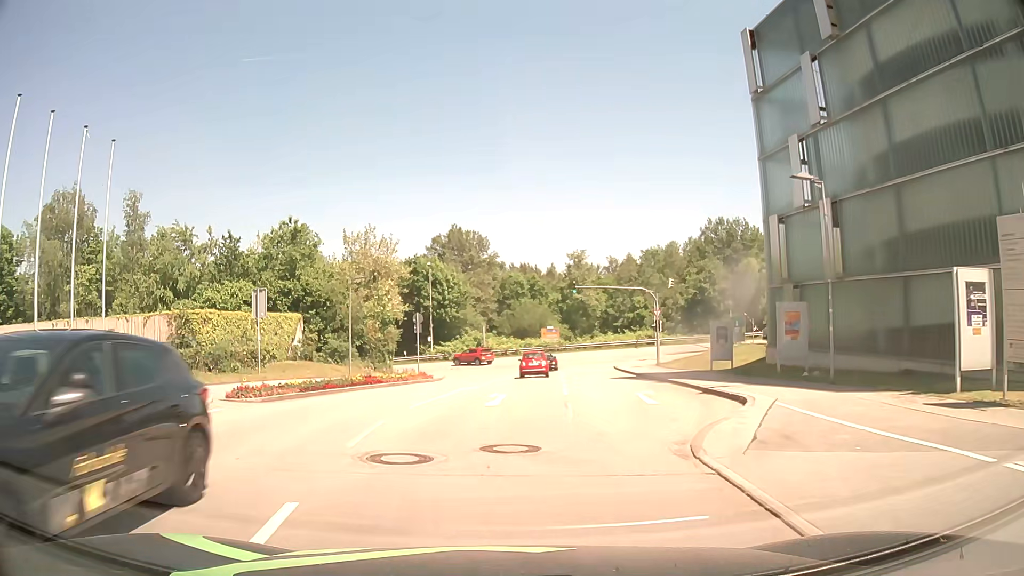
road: residential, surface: asphalt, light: Day
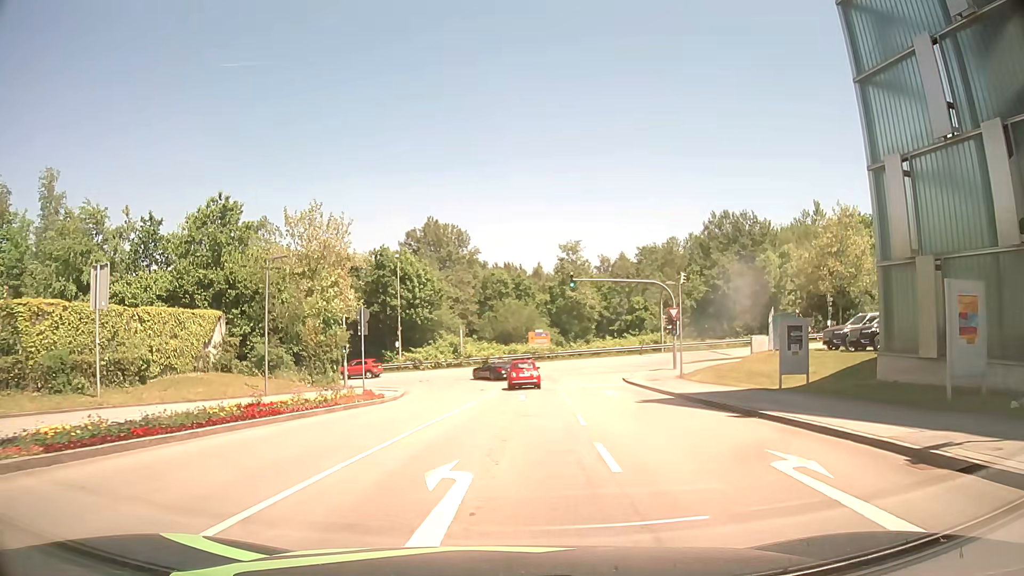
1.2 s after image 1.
(+0.2, +10.5) m; +1°
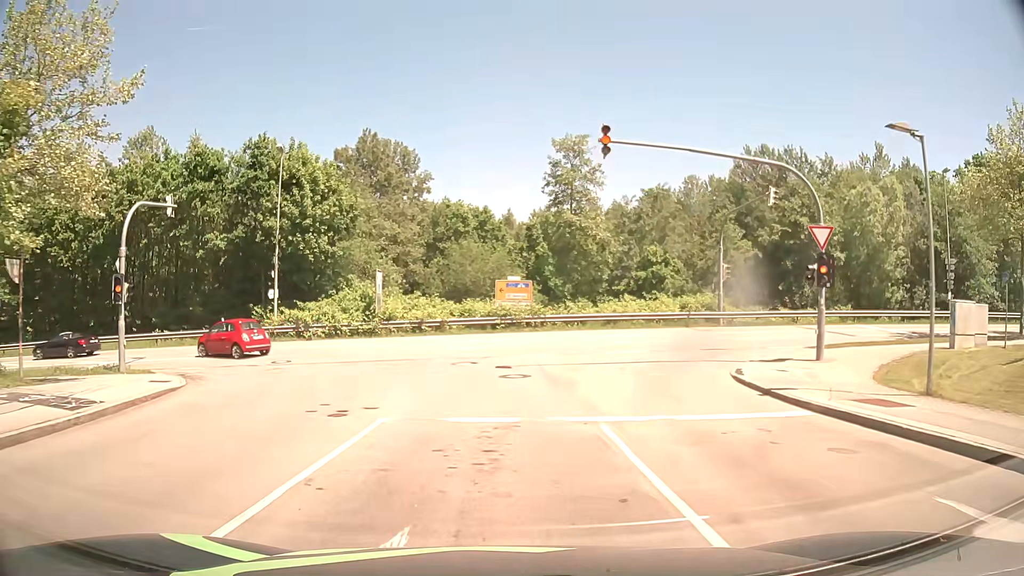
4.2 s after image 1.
(+1.0, +25.1) m; +3°
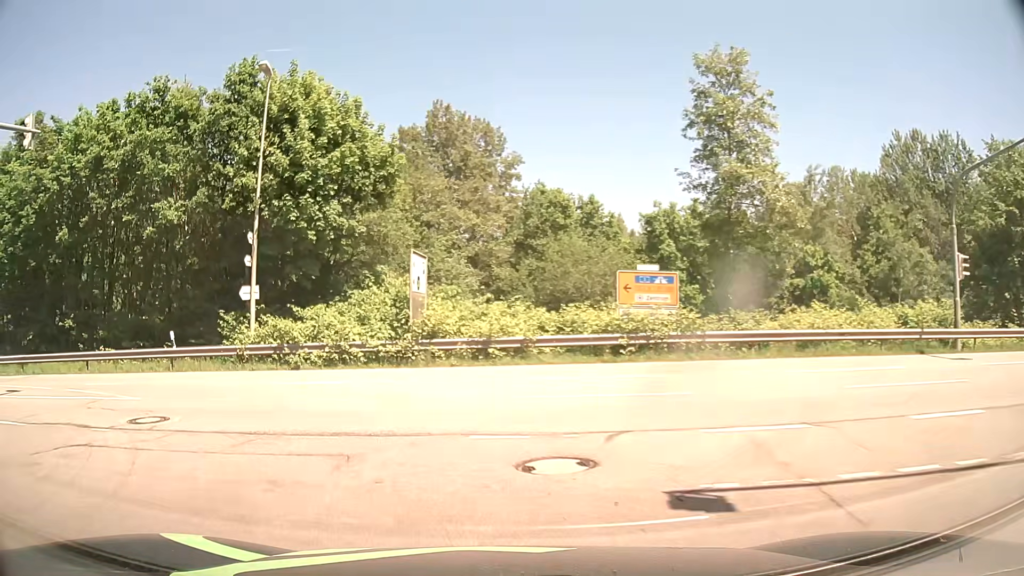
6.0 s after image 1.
(-0.4, +14.3) m; -9°
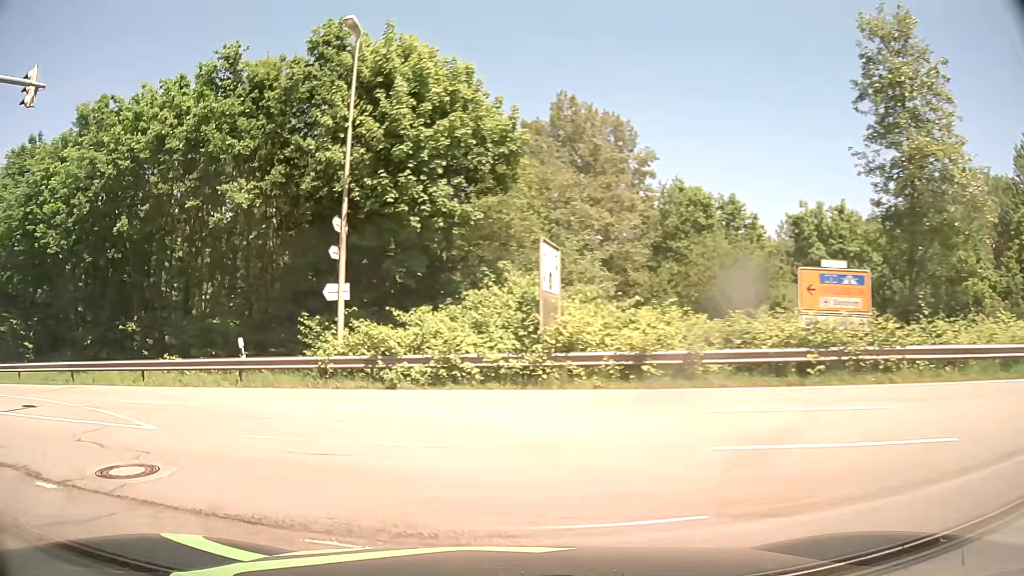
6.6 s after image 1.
(-0.4, +4.3) m; -10°
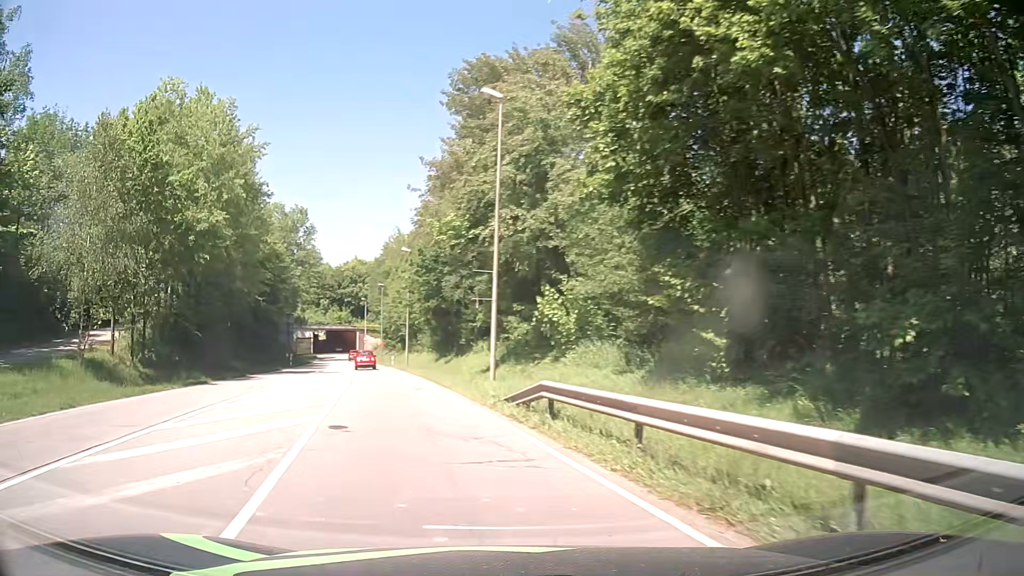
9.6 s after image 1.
(-10.9, +16.4) m; -62°
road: secondary
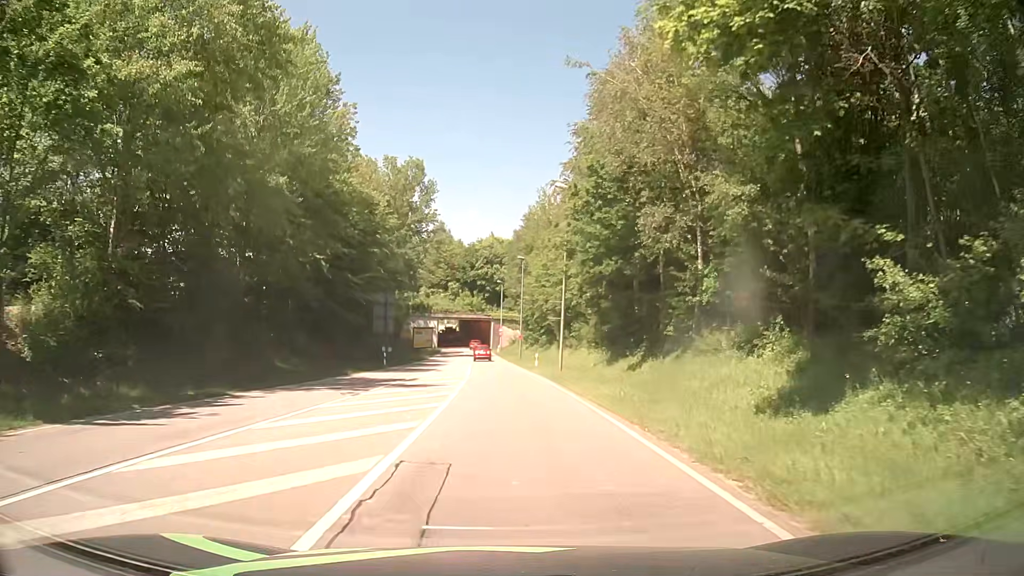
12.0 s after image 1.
(-4.5, +22.2) m; -14°
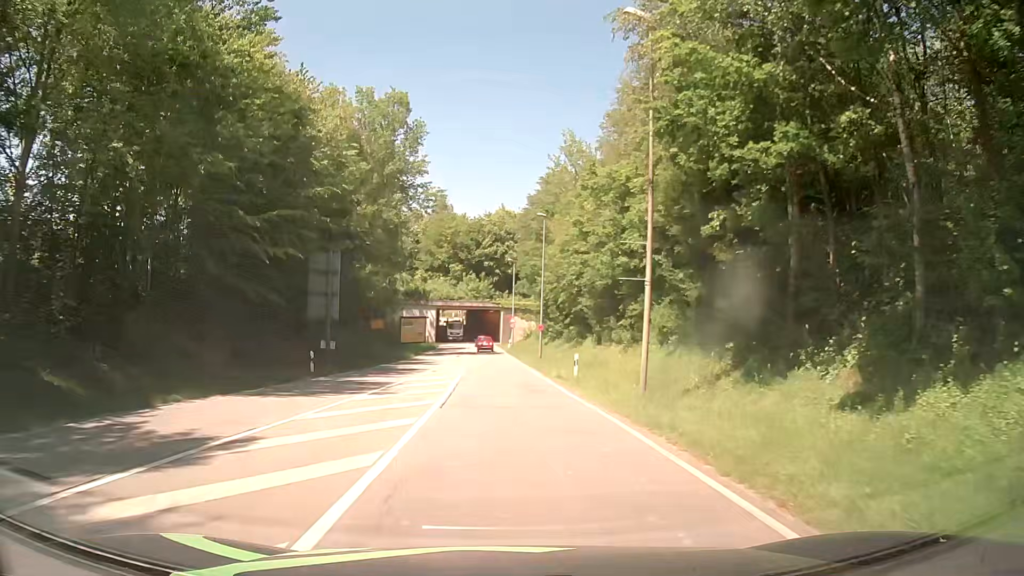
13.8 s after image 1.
(-0.2, +20.1) m; -2°
(0, +10) (0, +20) (0, +30) (0, +40) (0, +50) (-1, +60) (-1, +70) (-2, +80) (-2, +90) (-3, +100) m
